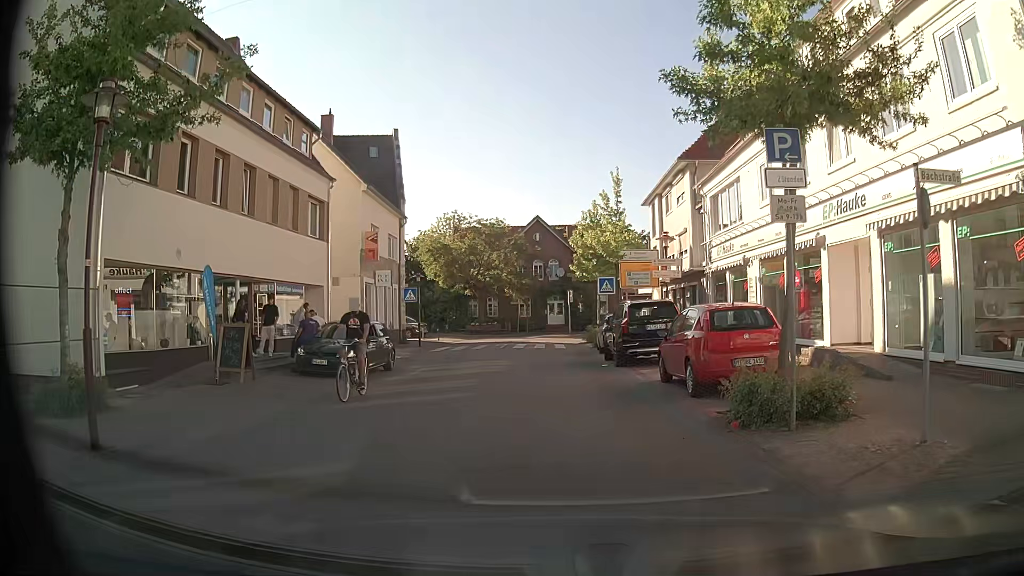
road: residential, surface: asphalt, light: Day
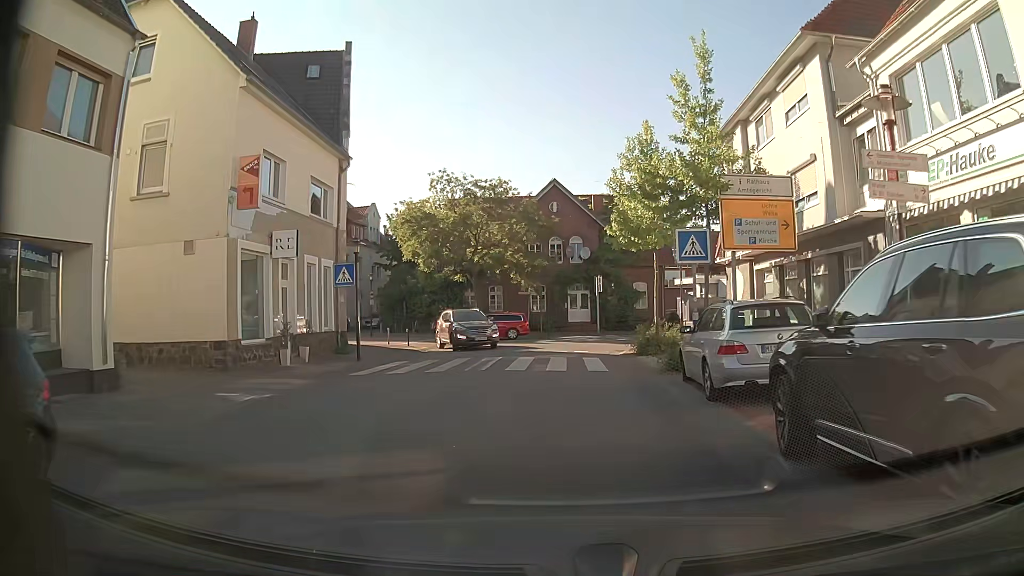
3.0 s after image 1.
(-0.3, +15.7) m; -2°
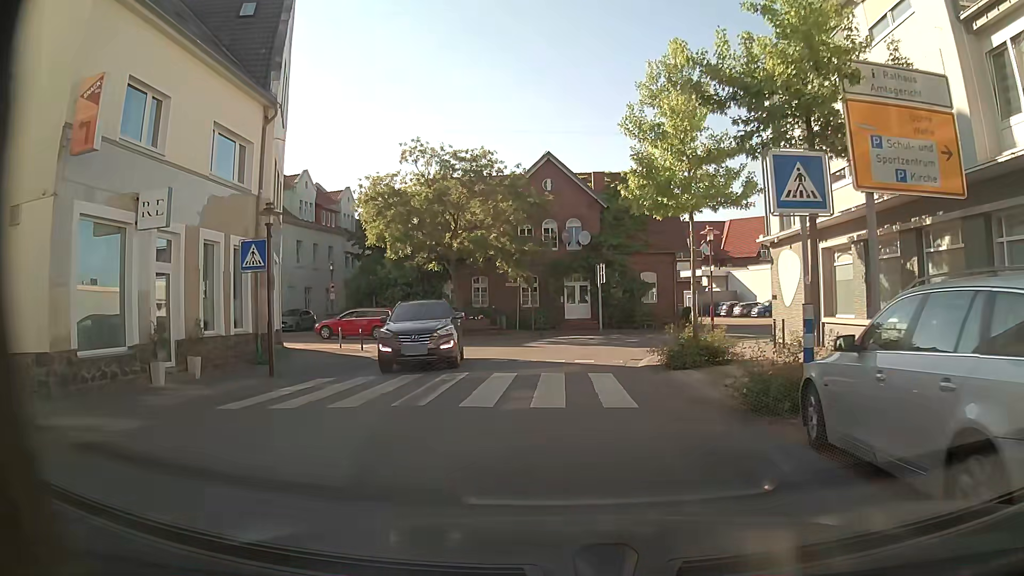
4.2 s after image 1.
(+0.1, +7.0) m; +1°
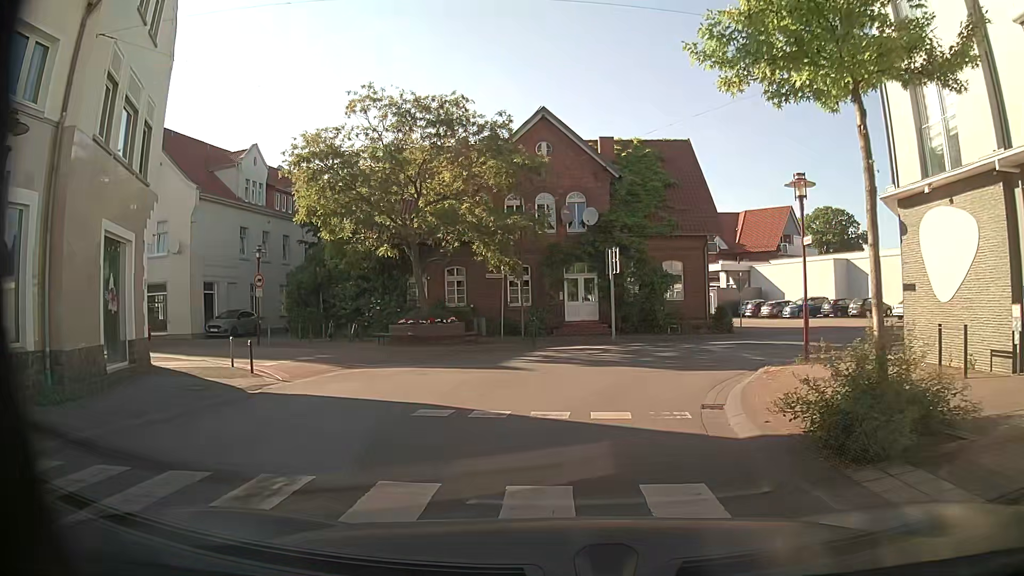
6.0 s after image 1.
(+0.1, +9.3) m; +1°
